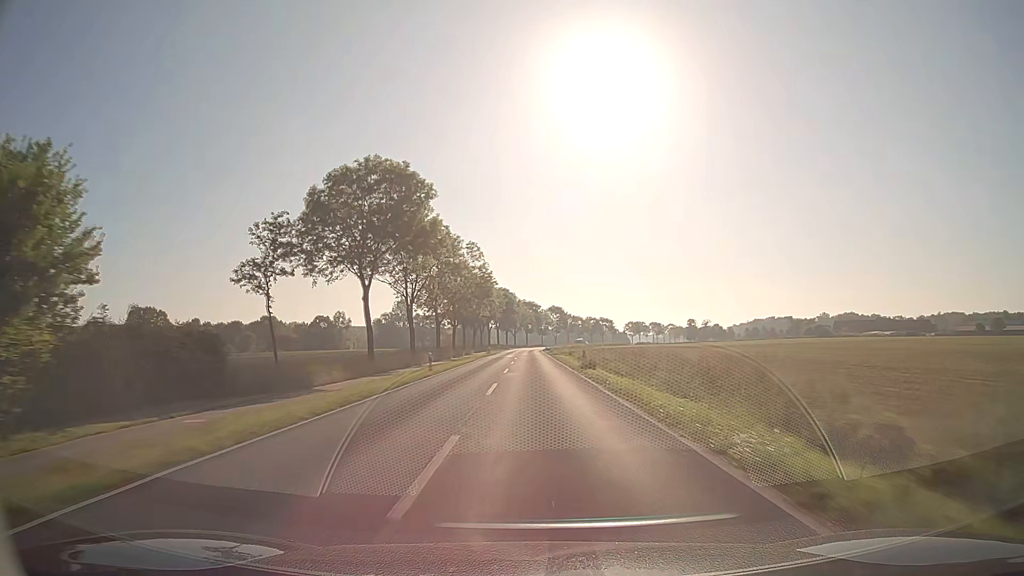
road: secondary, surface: asphalt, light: Day
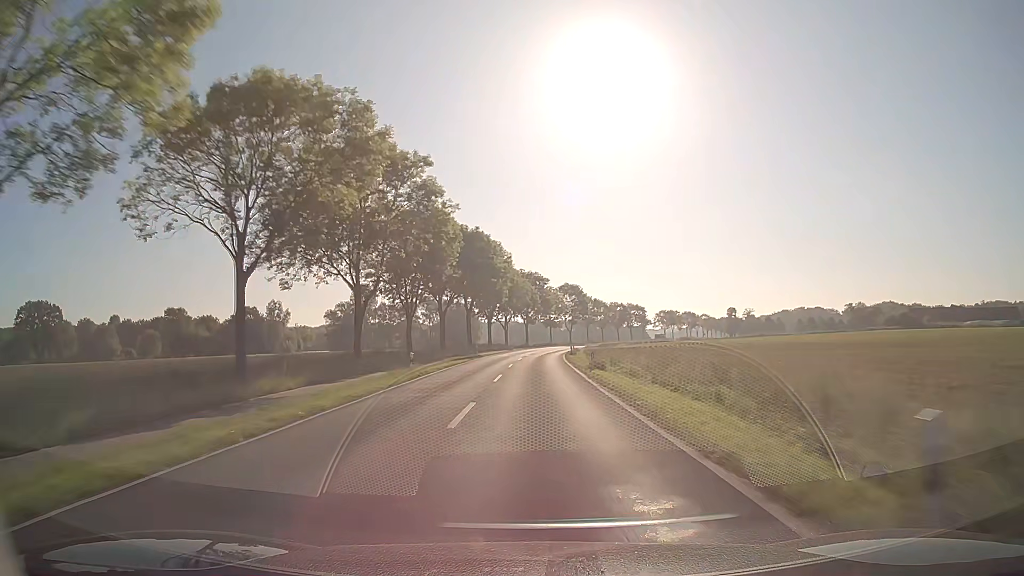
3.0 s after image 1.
(+0.5, +78.8) m; 0°
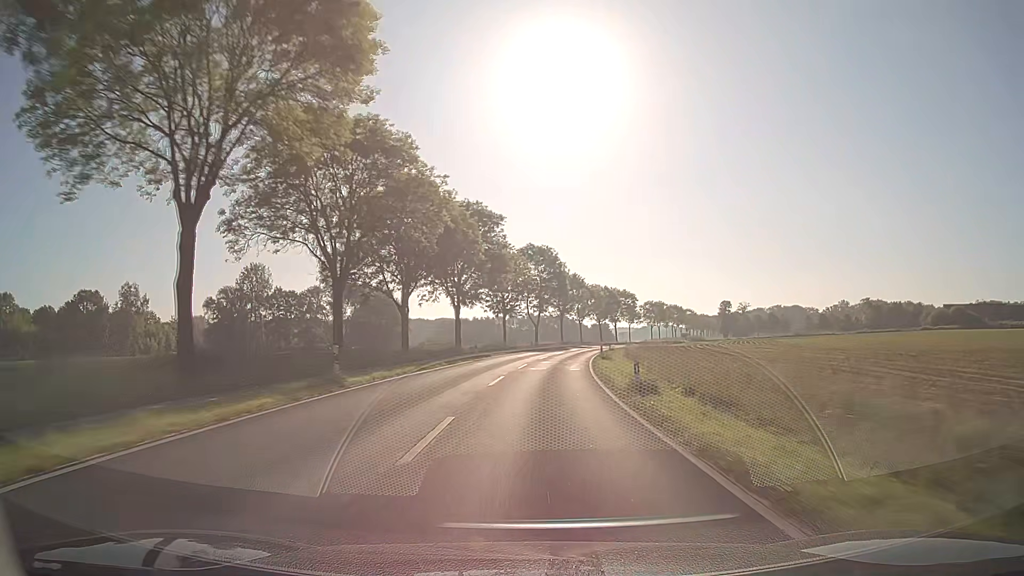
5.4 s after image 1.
(+1.3, +63.2) m; +4°
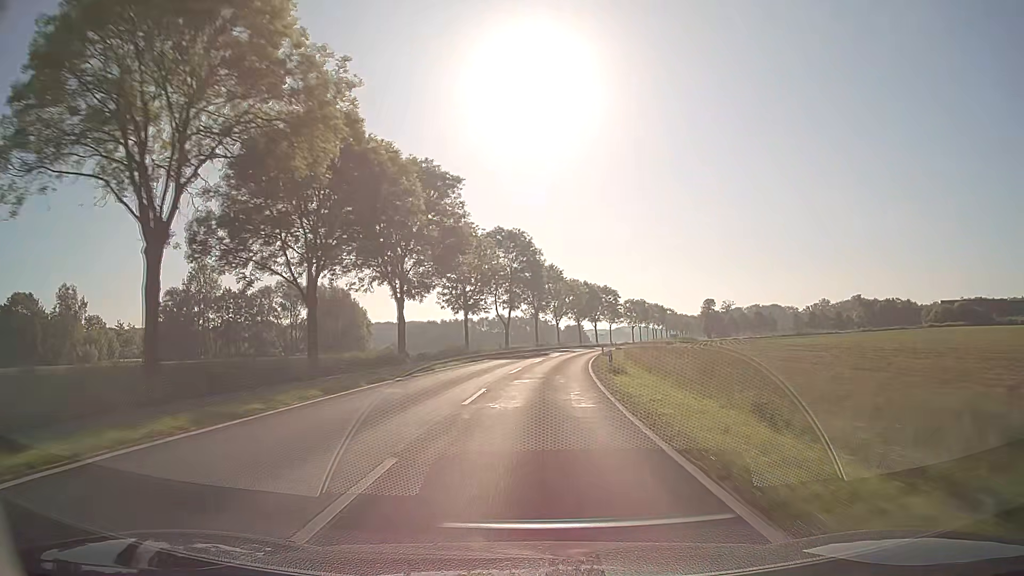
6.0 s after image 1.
(+0.4, +15.8) m; +3°
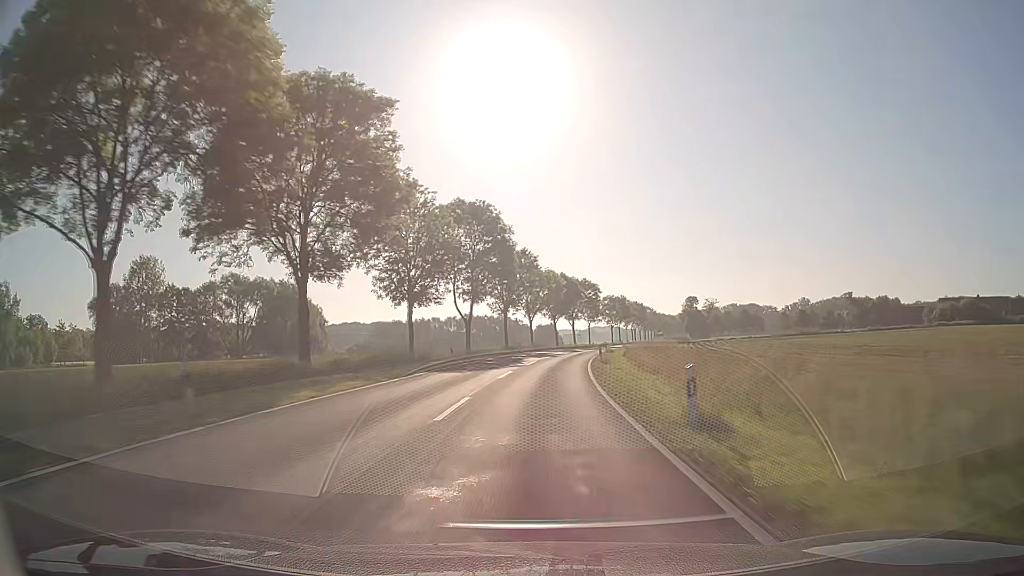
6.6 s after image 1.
(+0.3, +15.8) m; +2°
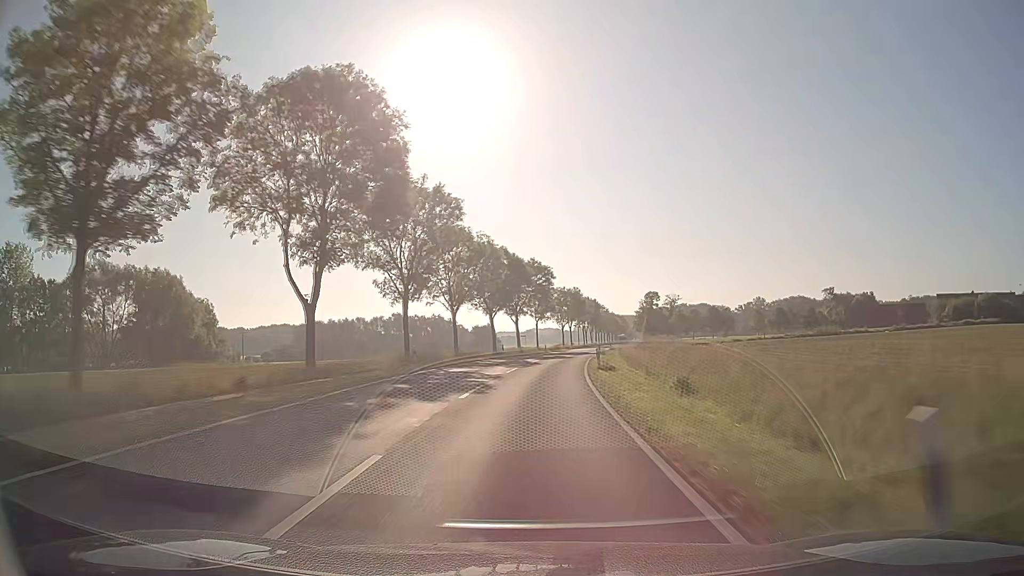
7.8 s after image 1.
(+1.7, +31.5) m; +6°
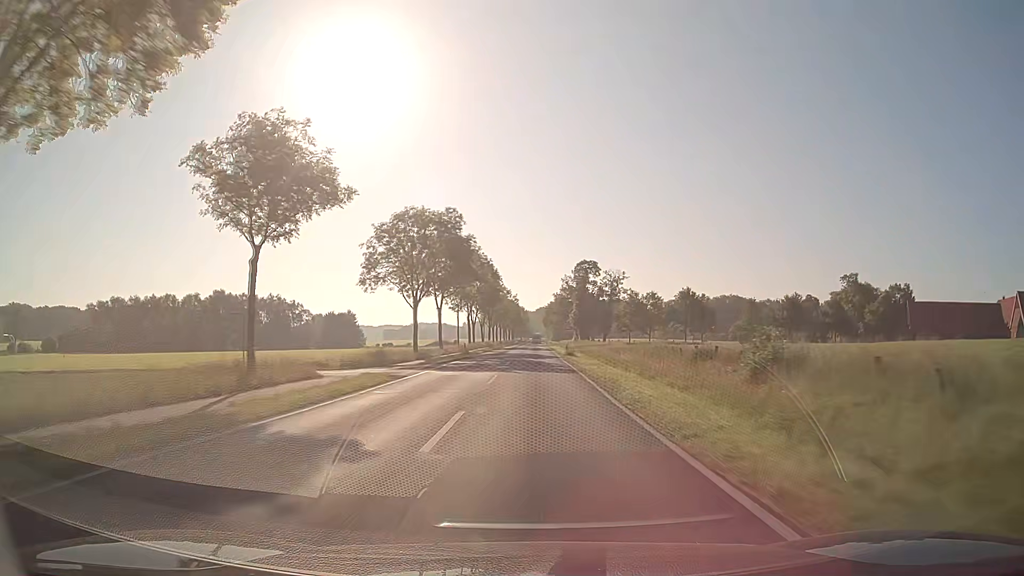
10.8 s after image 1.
(+6.8, +78.6) m; +9°
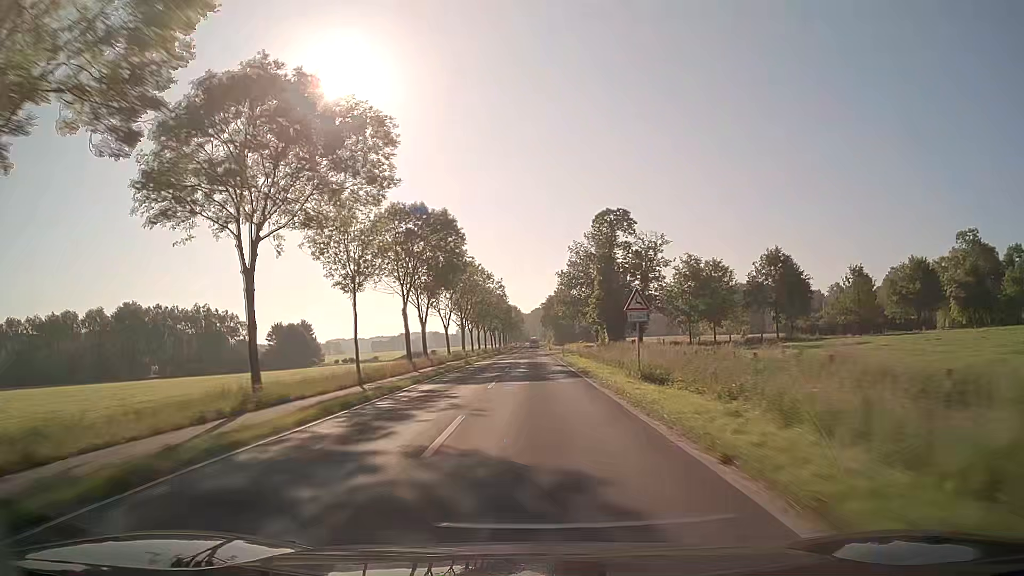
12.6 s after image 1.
(+0.5, +47.6) m; +1°
(0, +10) (0, +20) (0, +30) (0, +40) (0, +50) (0, +60) (0, +70) (0, +80) (0, +90) (0, +100) m
